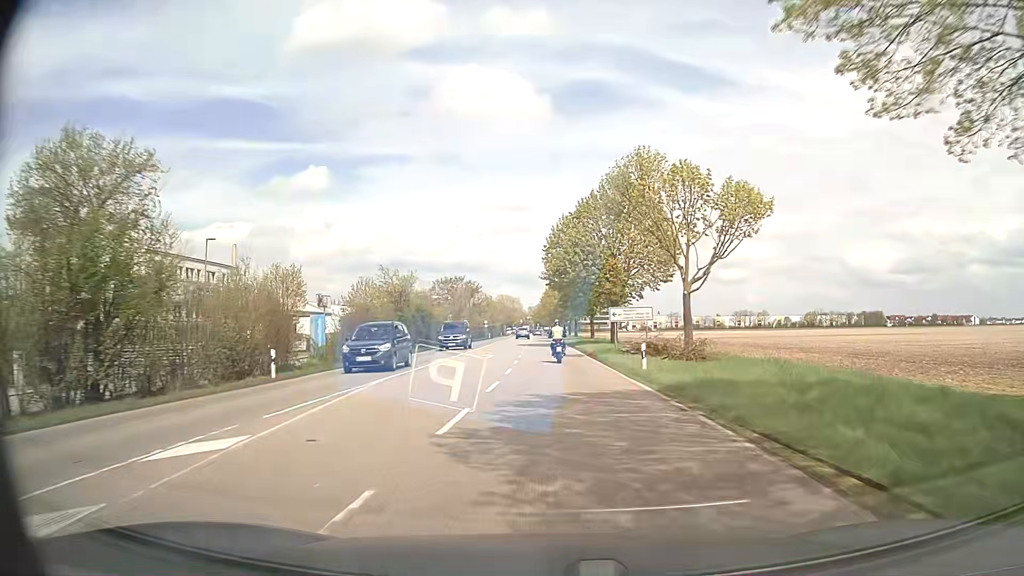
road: secondary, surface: asphalt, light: Day
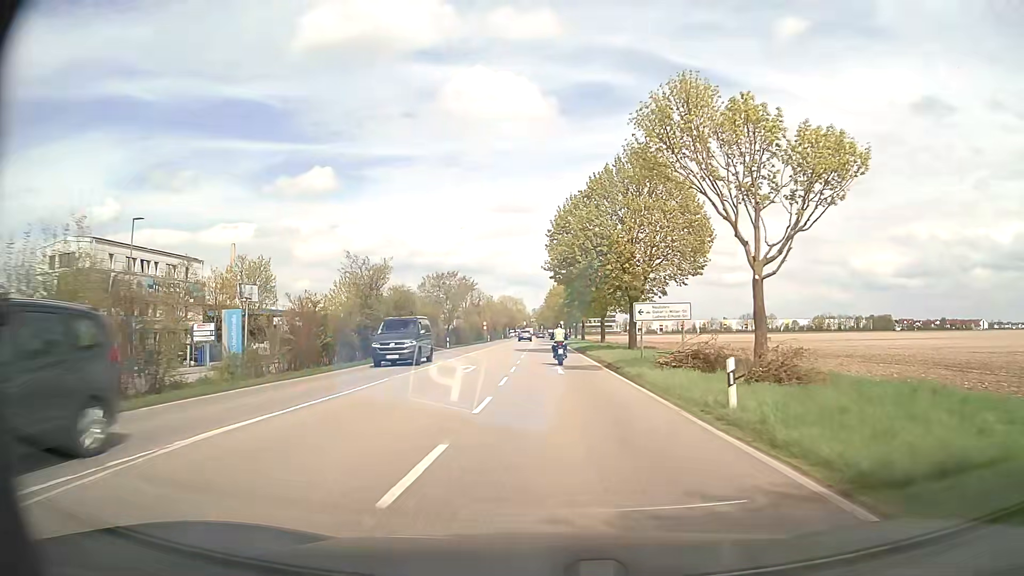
(0.0, +9.5) m; 0°
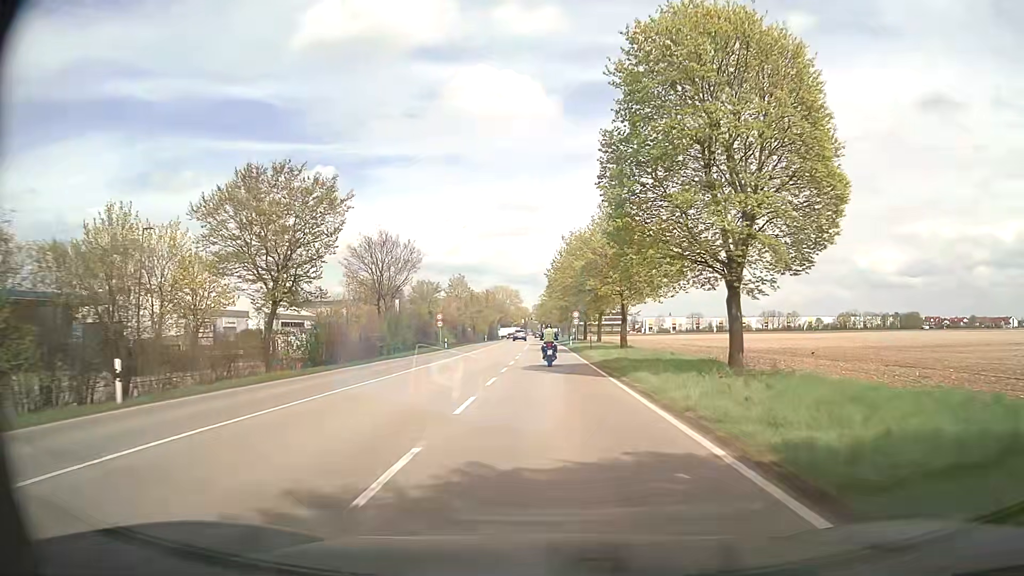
(-0.5, +48.6) m; -1°
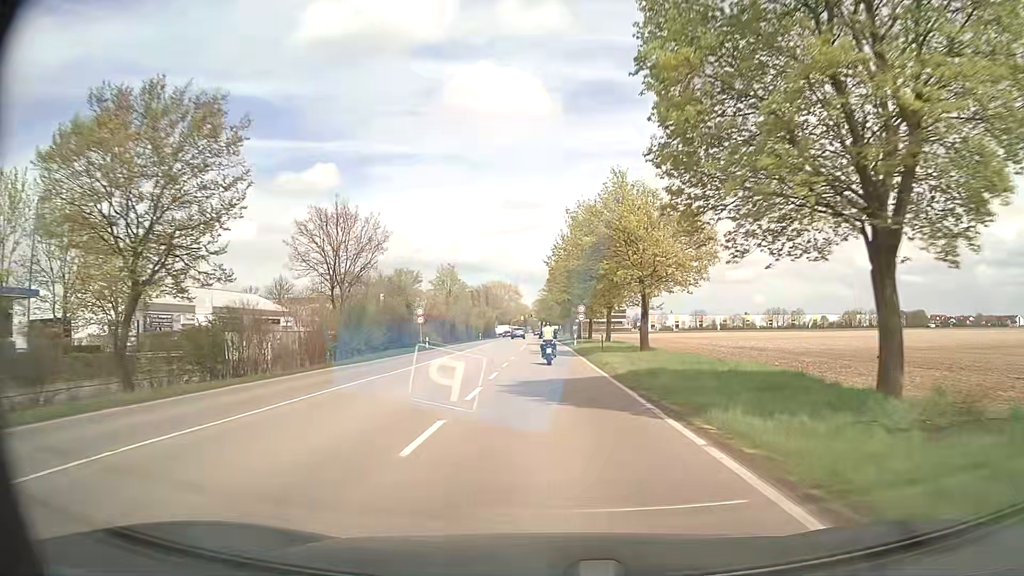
(0.0, +9.9) m; 0°
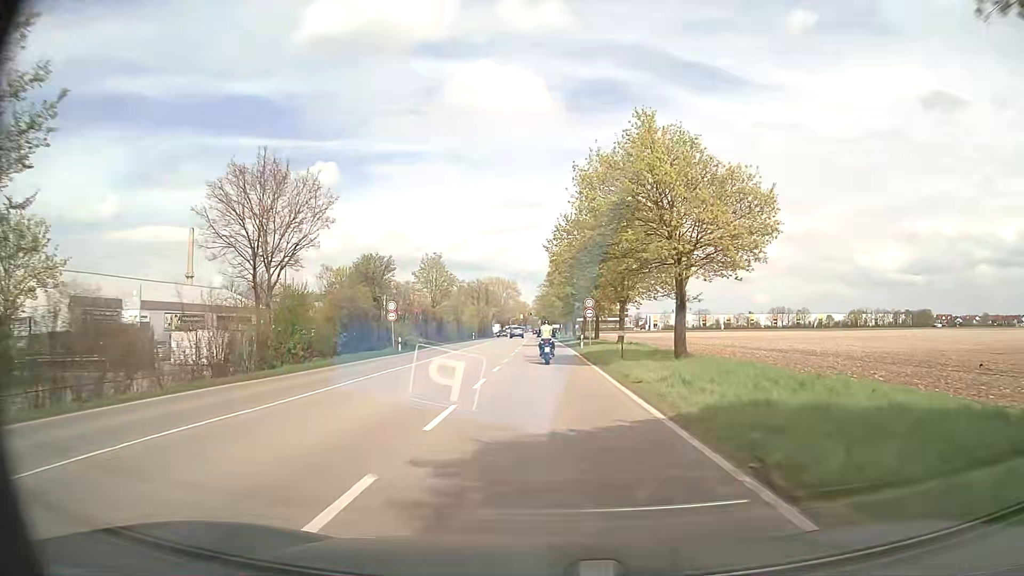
(0.0, +9.9) m; 0°
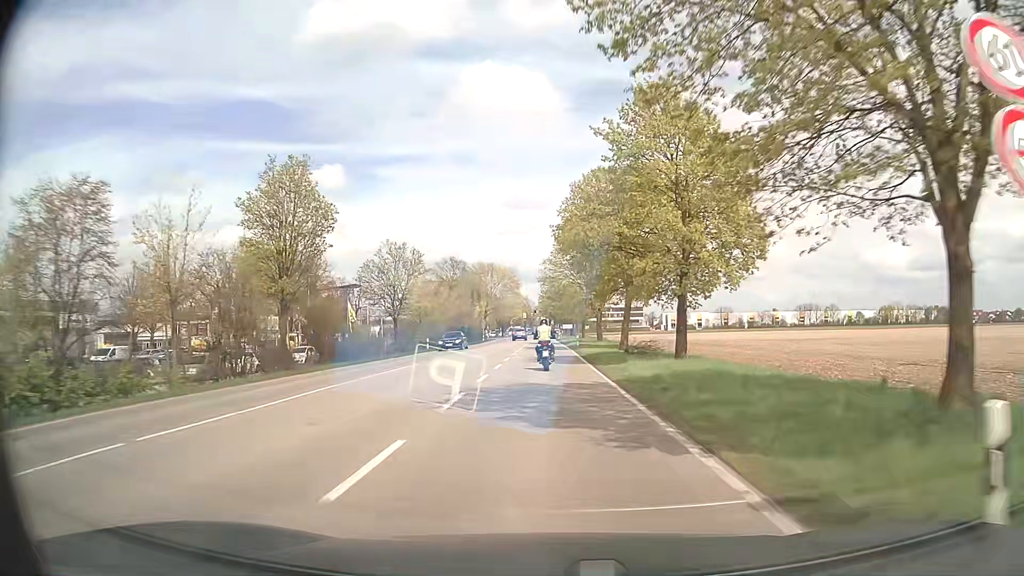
(-0.2, +39.9) m; -1°
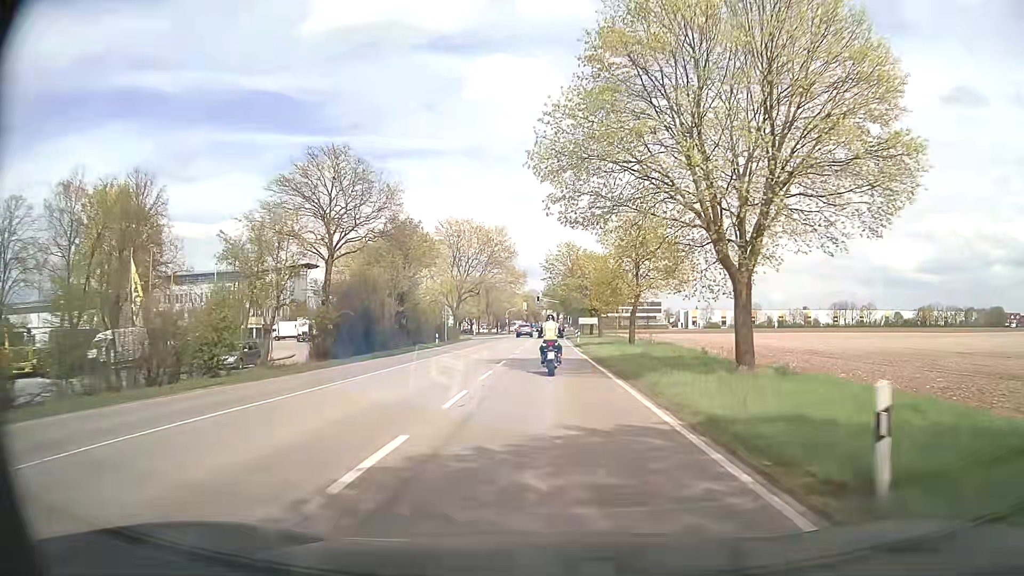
(-0.4, +48.1) m; -1°
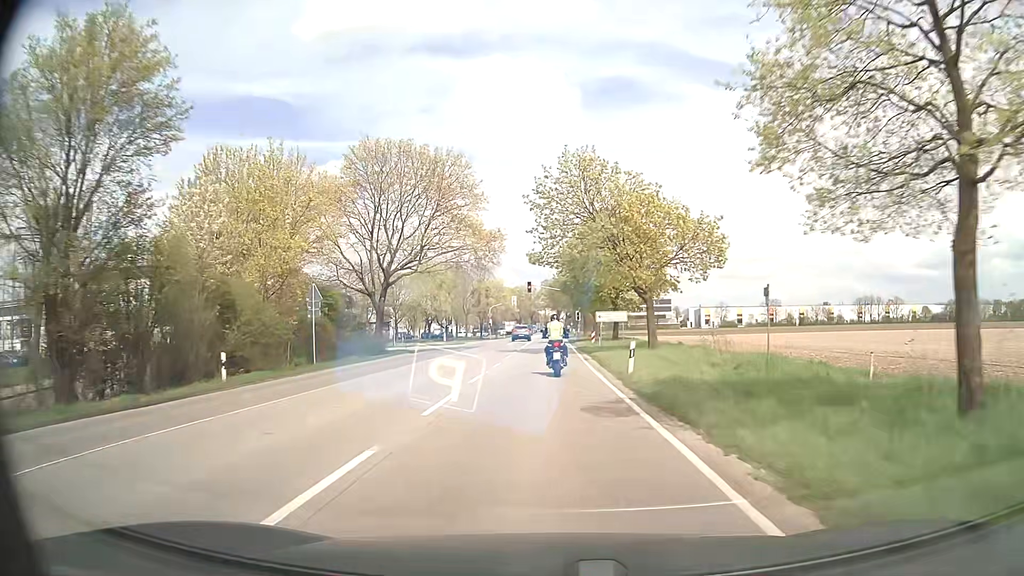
(+0.3, +37.1) m; 0°
(0, +10) (0, +20) (0, +30) (0, +40) (0, +50) (0, +60) (0, +70) (0, +80) (0, +90) (0, +100) m
